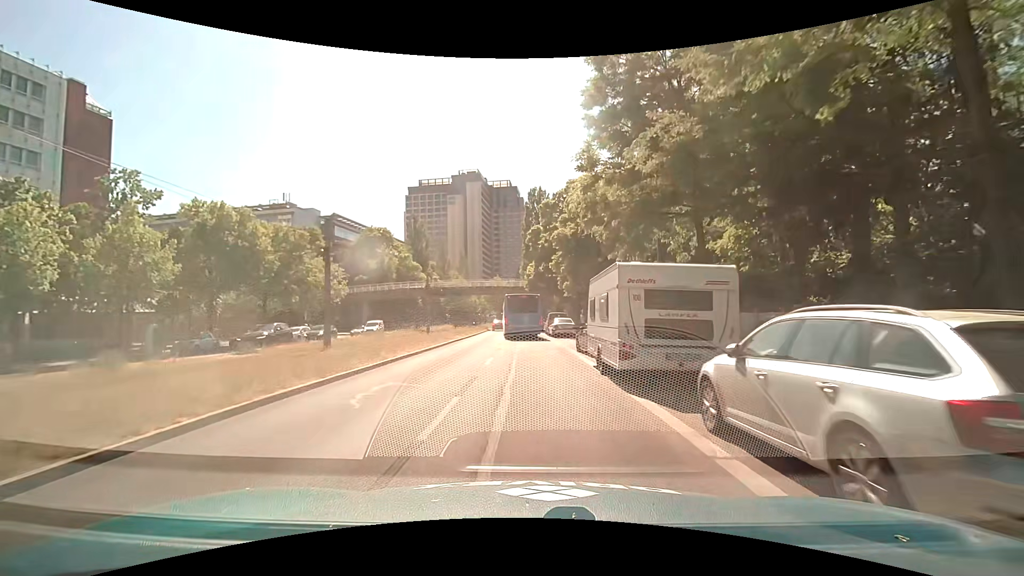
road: secondary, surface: asphalt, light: Day
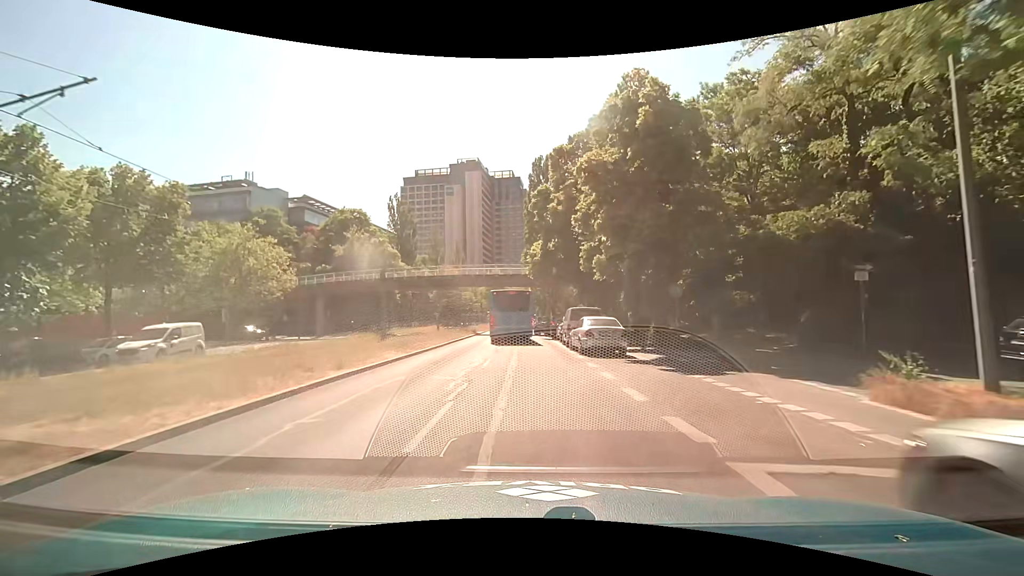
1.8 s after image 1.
(-0.1, +18.5) m; 0°
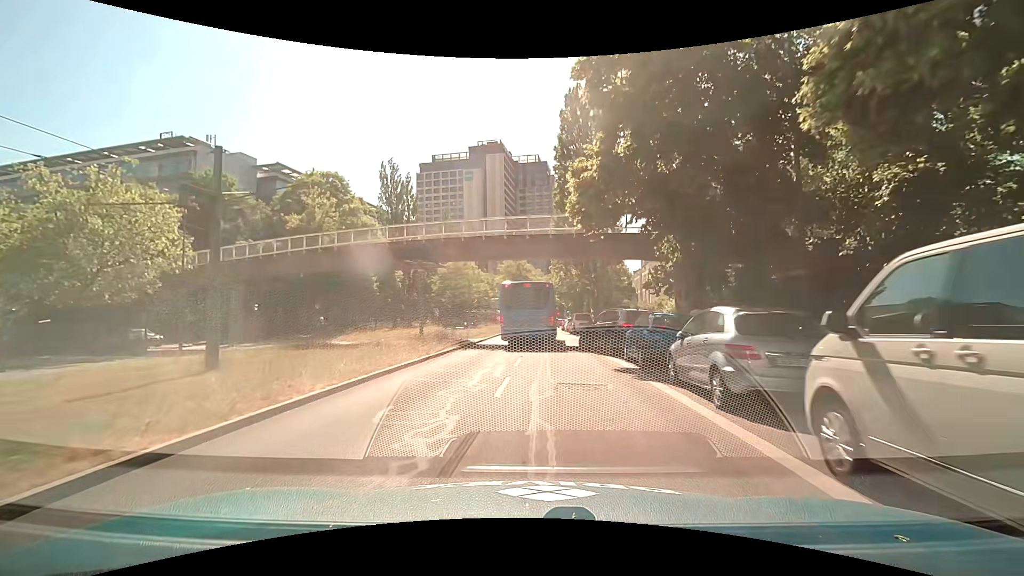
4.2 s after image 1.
(-0.5, +23.0) m; -3°
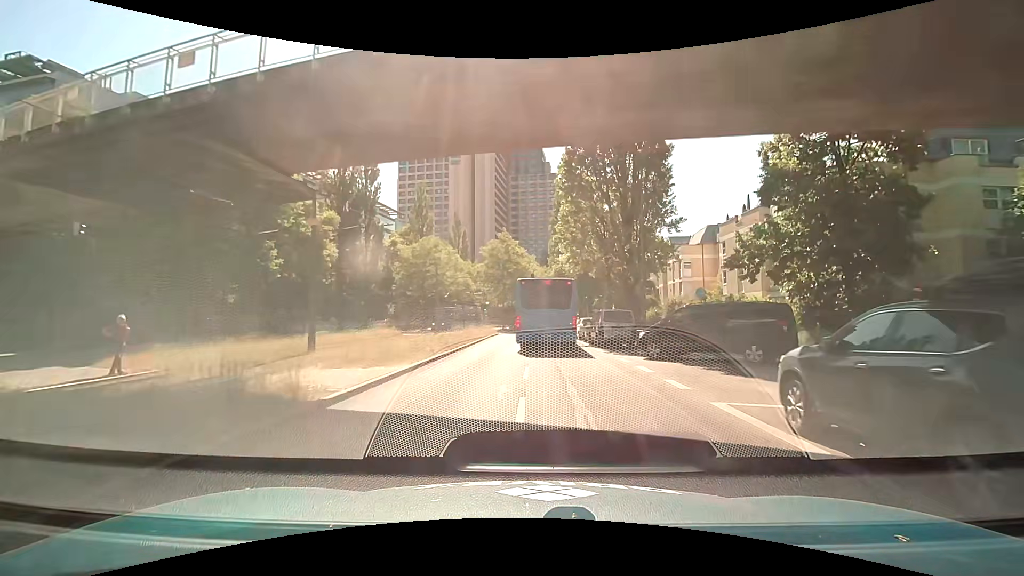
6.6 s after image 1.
(-0.1, +20.1) m; +1°
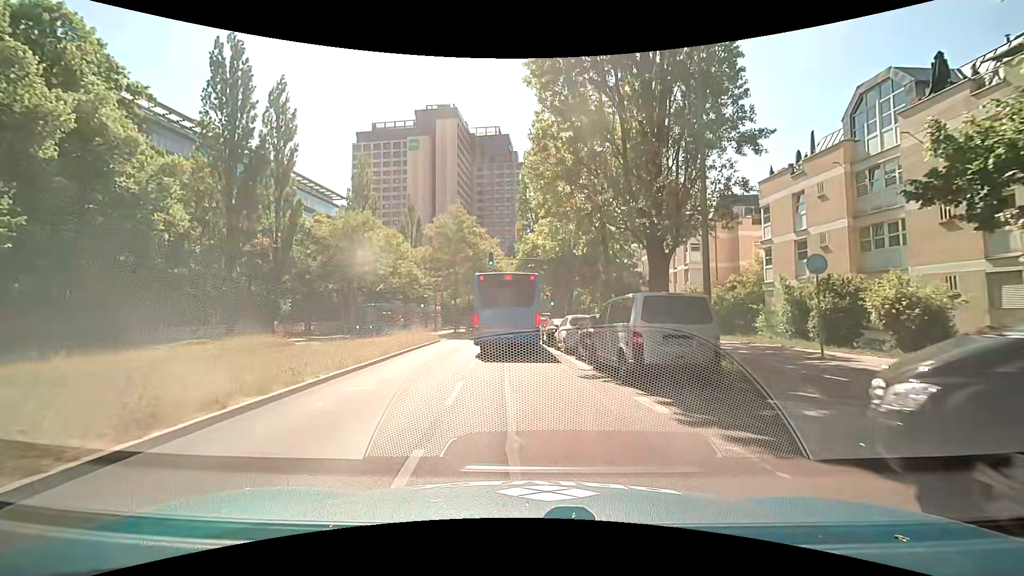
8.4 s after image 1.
(+0.7, +15.0) m; +6°
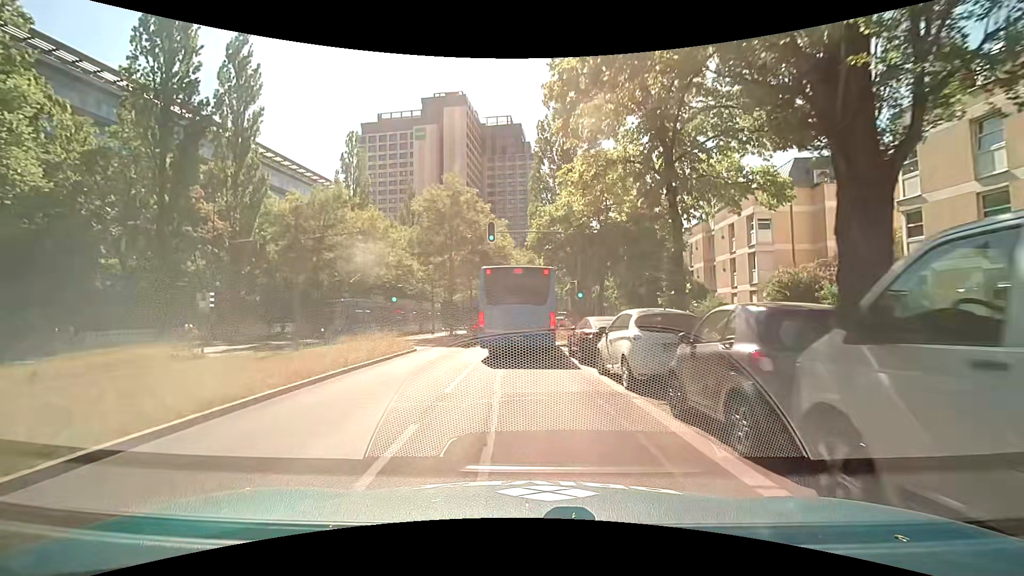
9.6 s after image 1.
(-0.3, +10.3) m; -4°
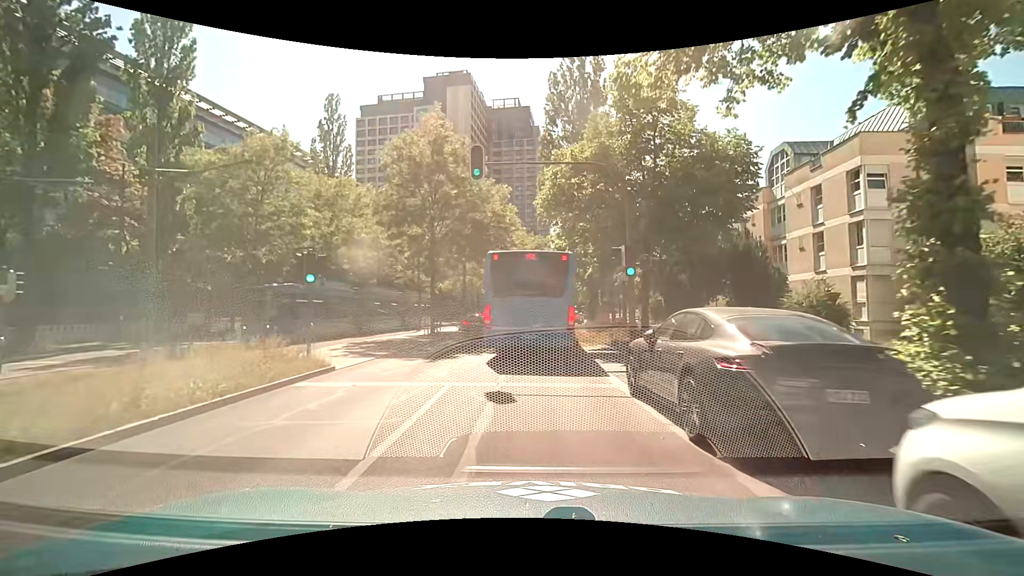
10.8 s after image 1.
(0.0, +9.8) m; -1°
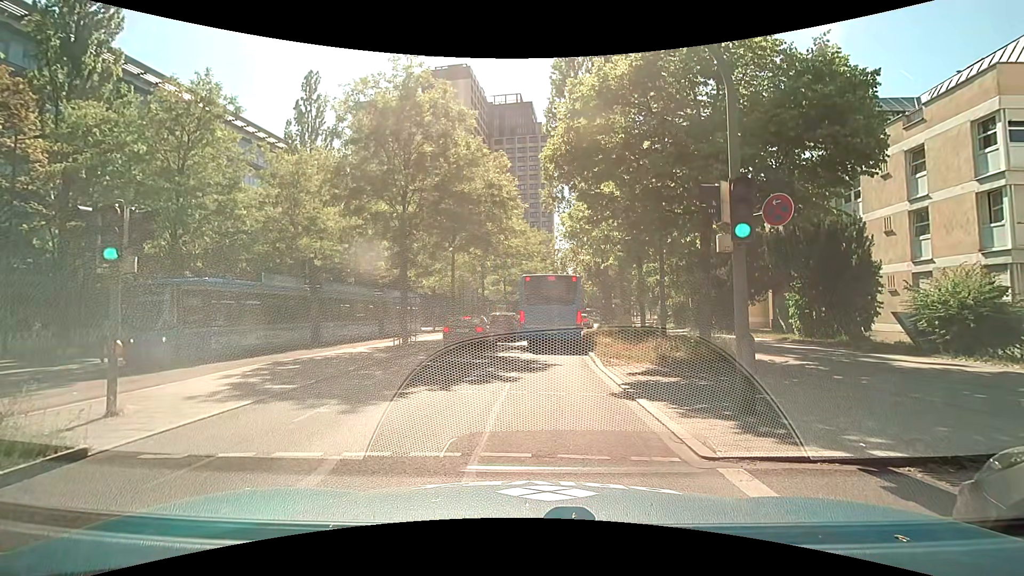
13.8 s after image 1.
(0.0, +6.2) m; -1°
